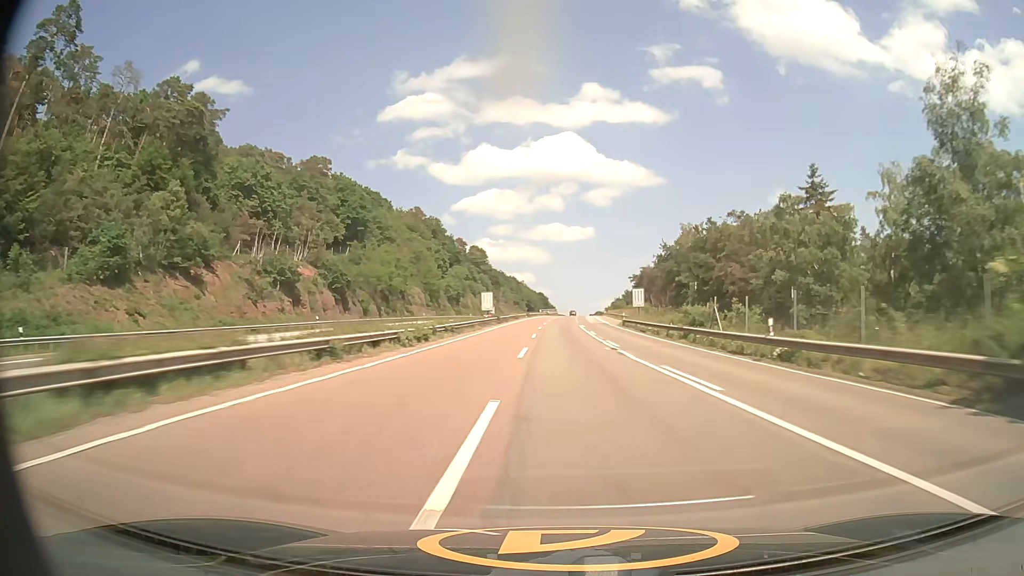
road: motorway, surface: asphalt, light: Day
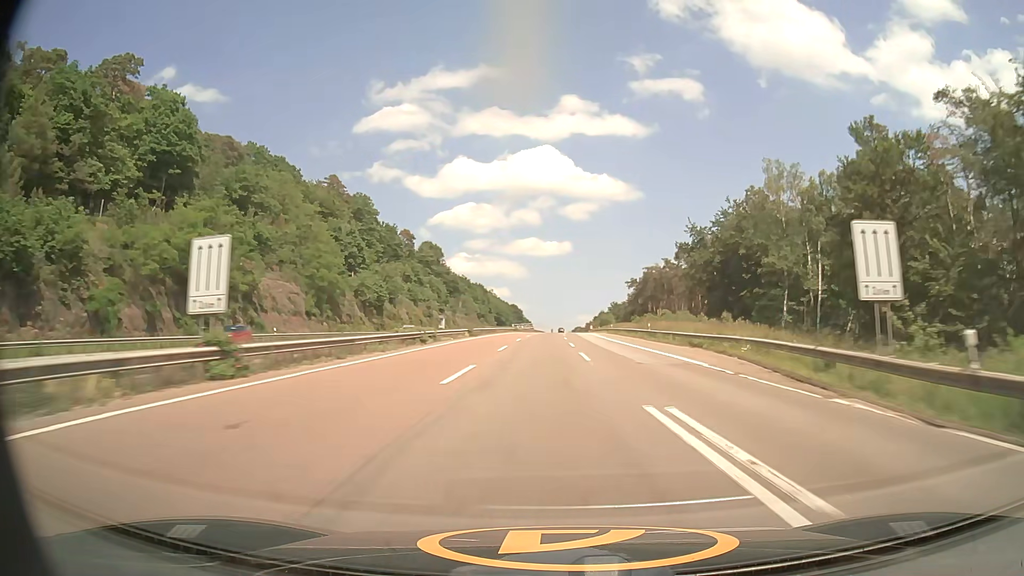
(+0.9, +61.1) m; +2°
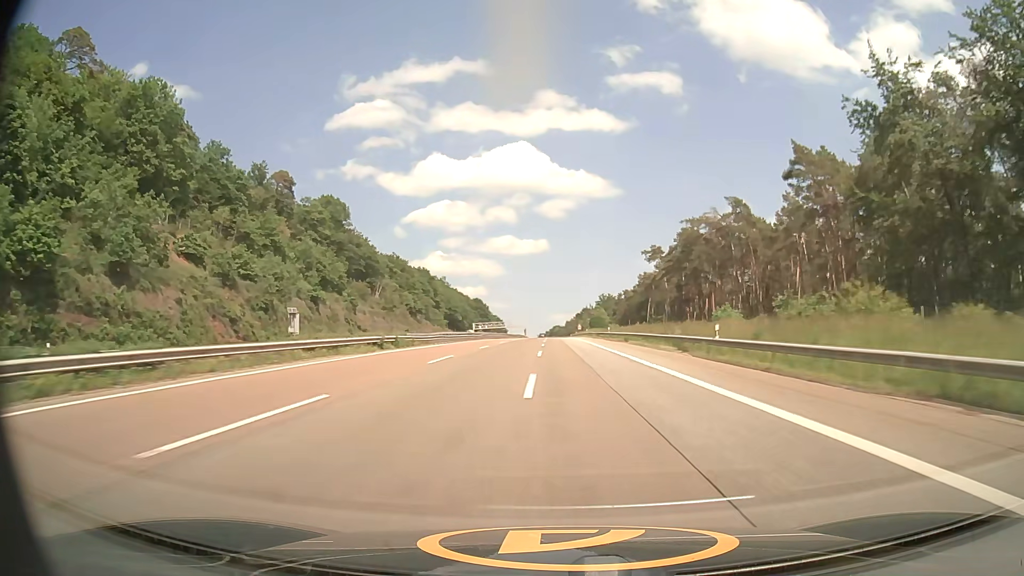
(+1.6, +80.5) m; +2°
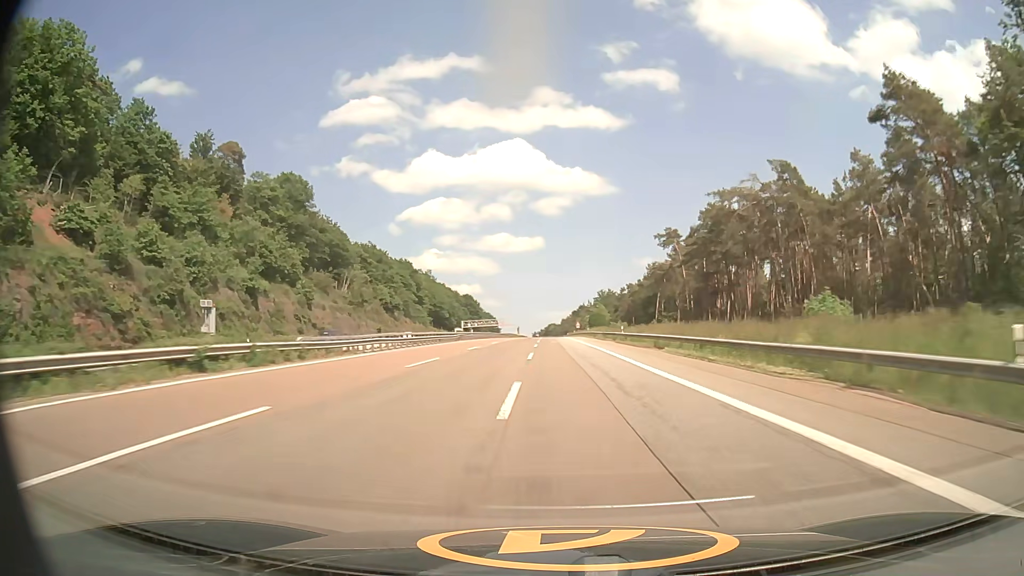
(+0.1, +20.0) m; 0°
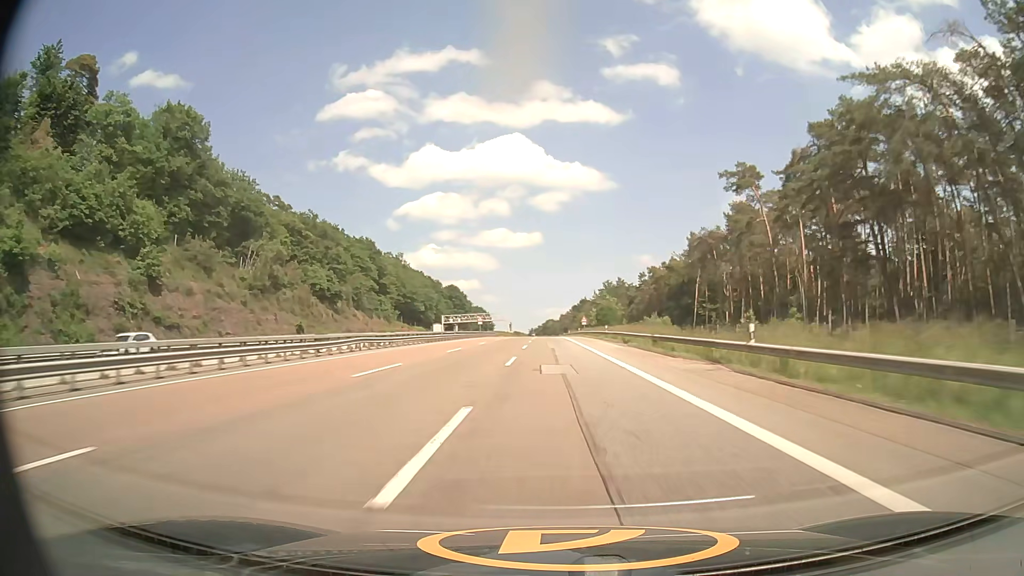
(+0.2, +40.0) m; 0°
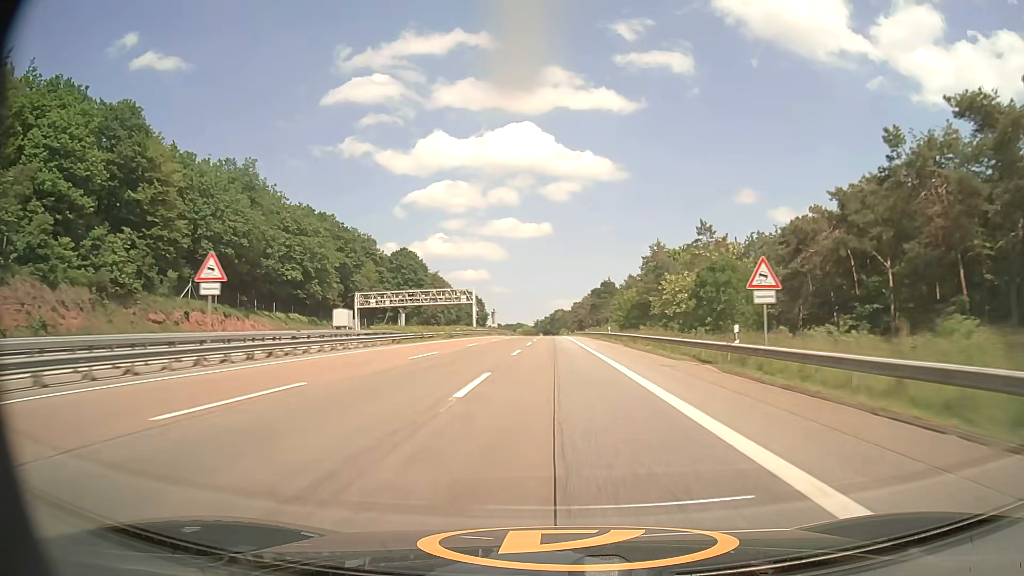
(-0.8, +98.8) m; -1°
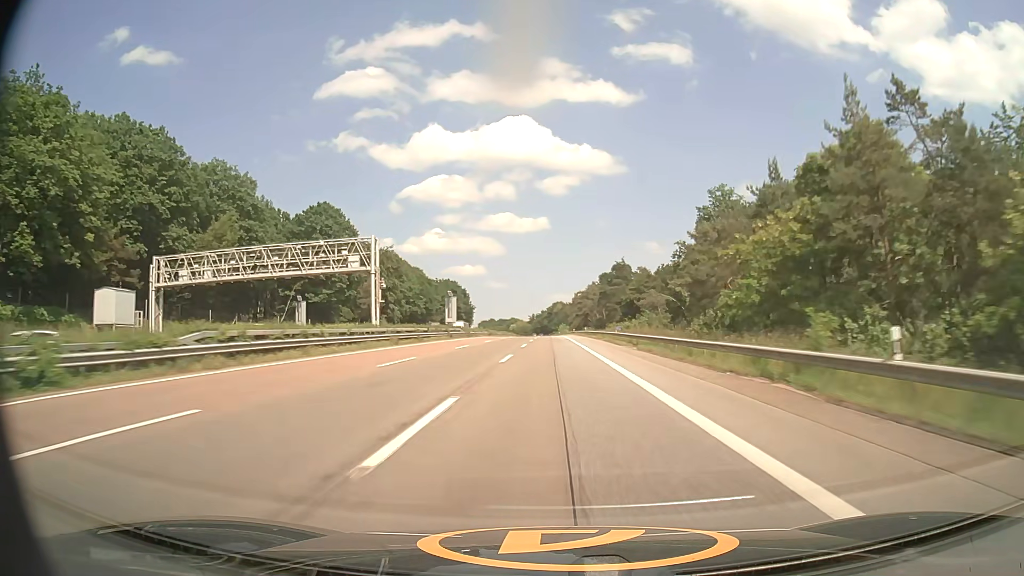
(0.0, +58.4) m; 0°
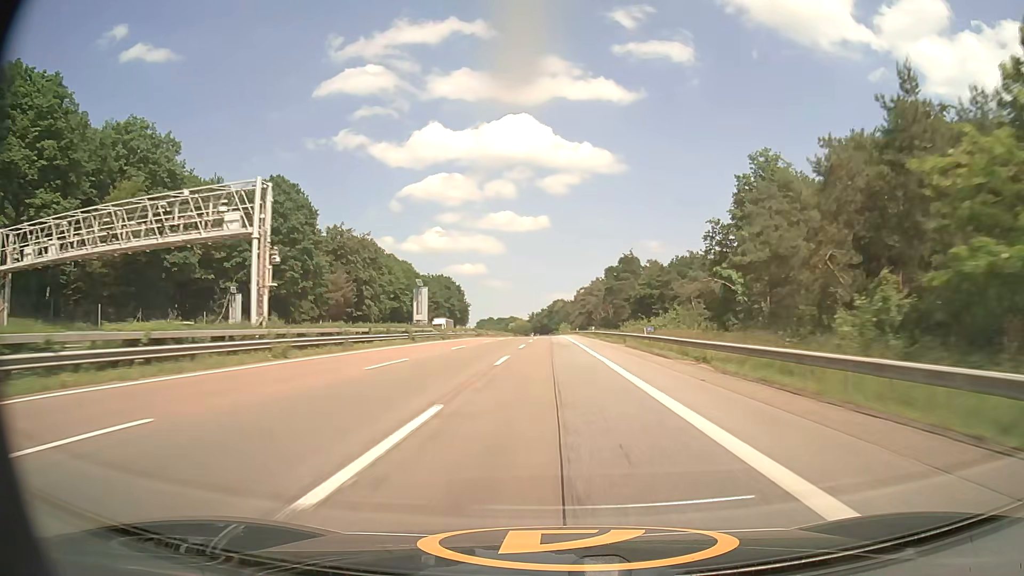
(0.0, +19.4) m; 0°
(0, +10) (0, +20) (0, +30) (0, +40) (0, +50) (0, +60) (0, +70) (0, +80) (0, +90) (0, +100) m
